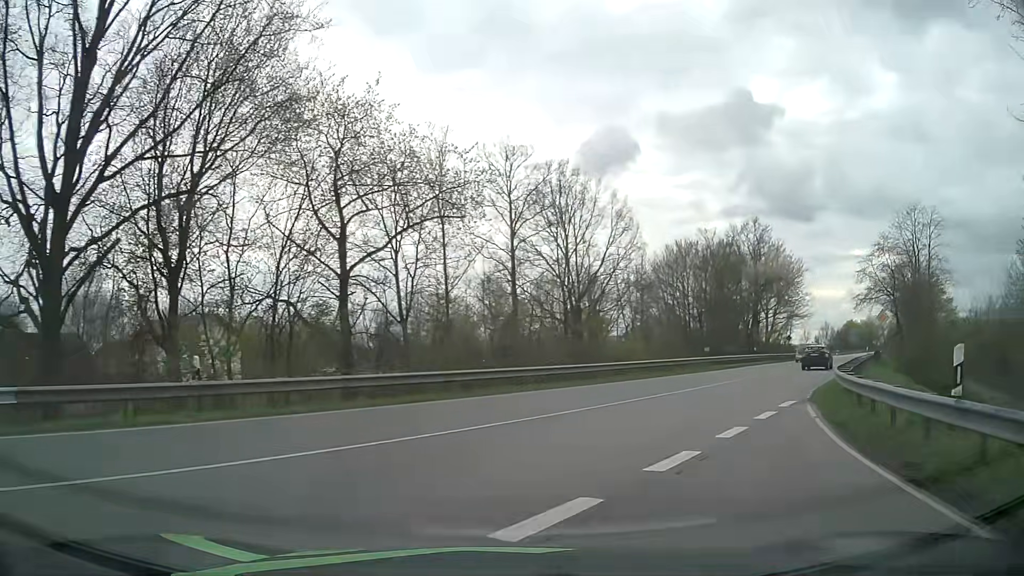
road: primary_link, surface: asphalt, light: Day
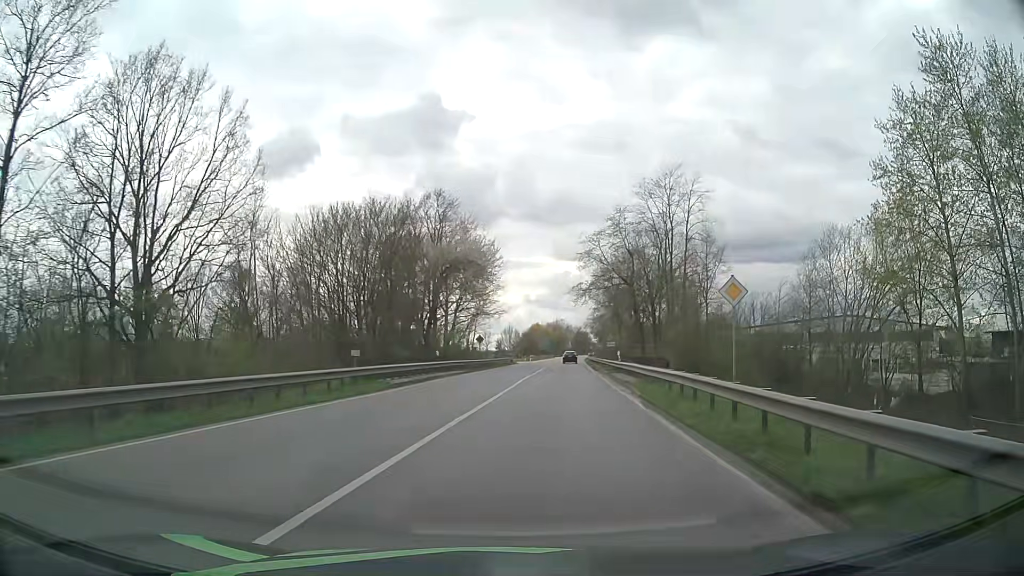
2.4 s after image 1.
(+6.1, +19.1) m; +29°
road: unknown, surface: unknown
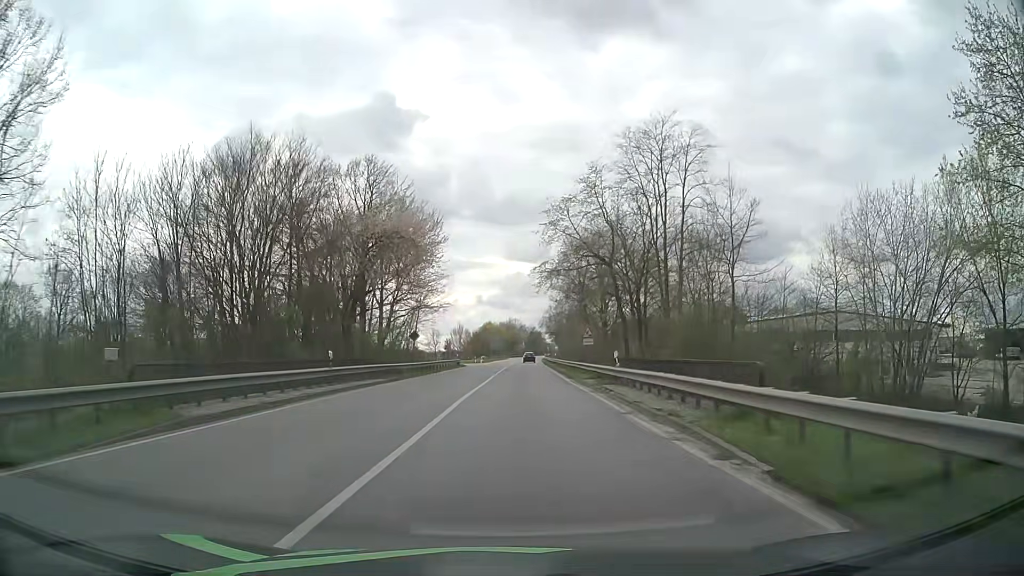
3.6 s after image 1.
(+0.6, +14.0) m; +4°
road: primary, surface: asphalt
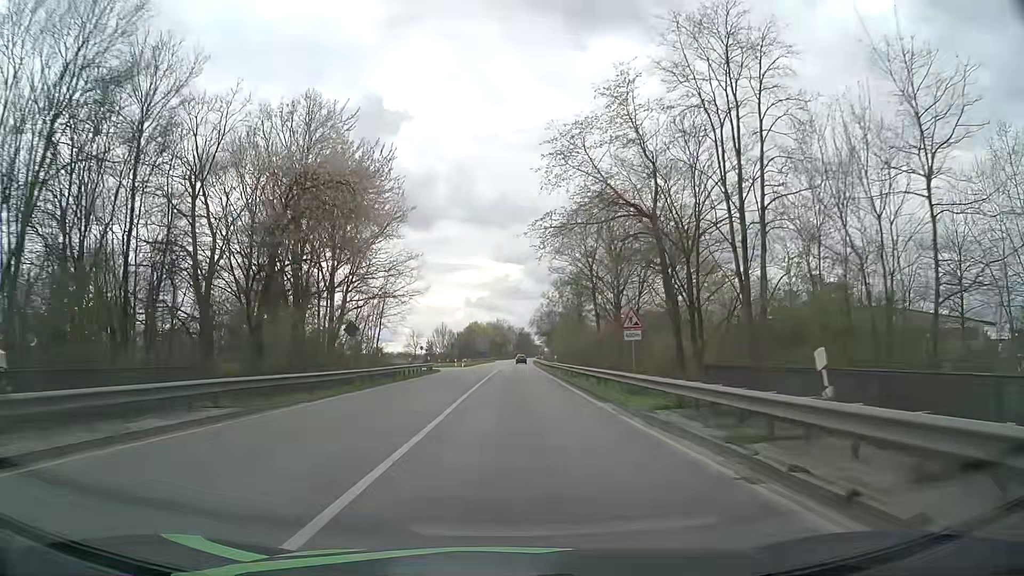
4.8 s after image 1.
(+0.1, +16.7) m; +1°
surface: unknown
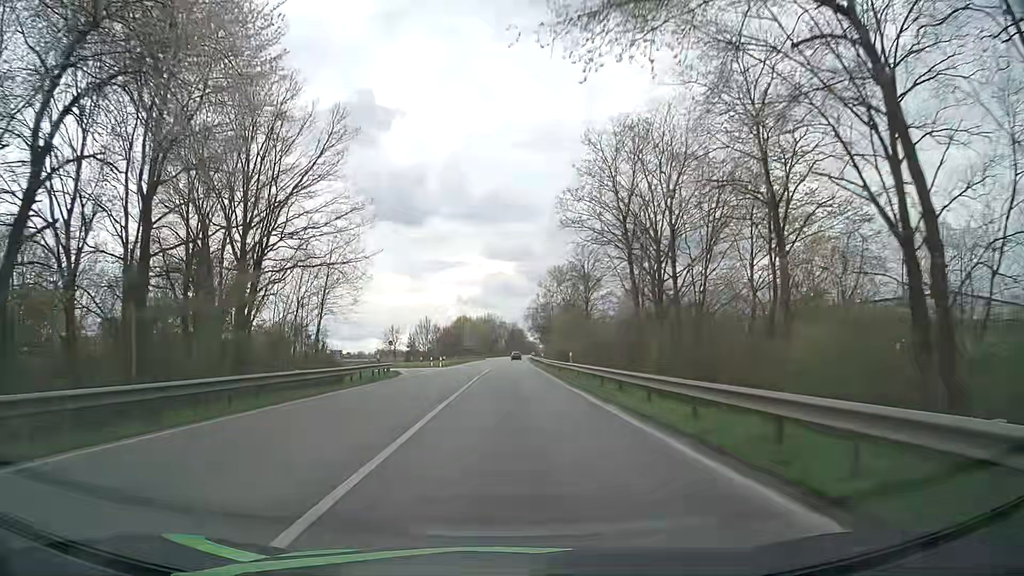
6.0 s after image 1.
(+0.1, +19.2) m; +1°
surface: asphalt
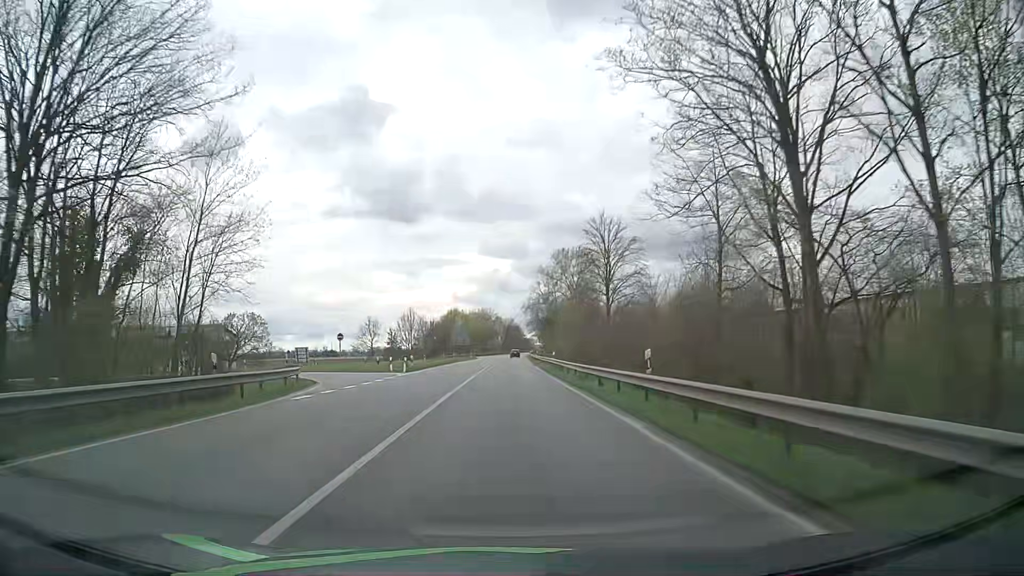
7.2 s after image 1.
(-0.1, +20.9) m; 0°
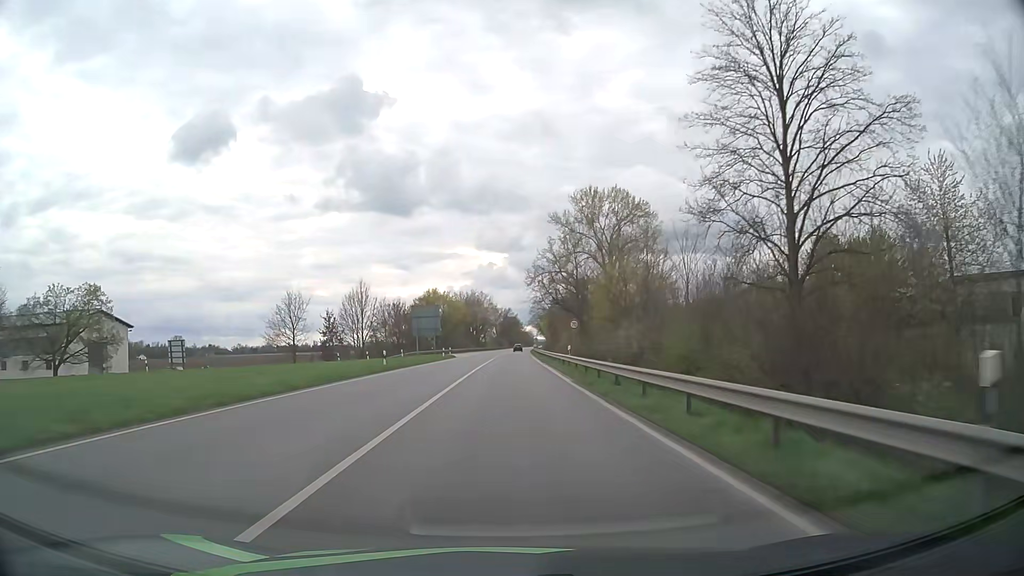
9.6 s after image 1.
(0.0, +44.3) m; 0°
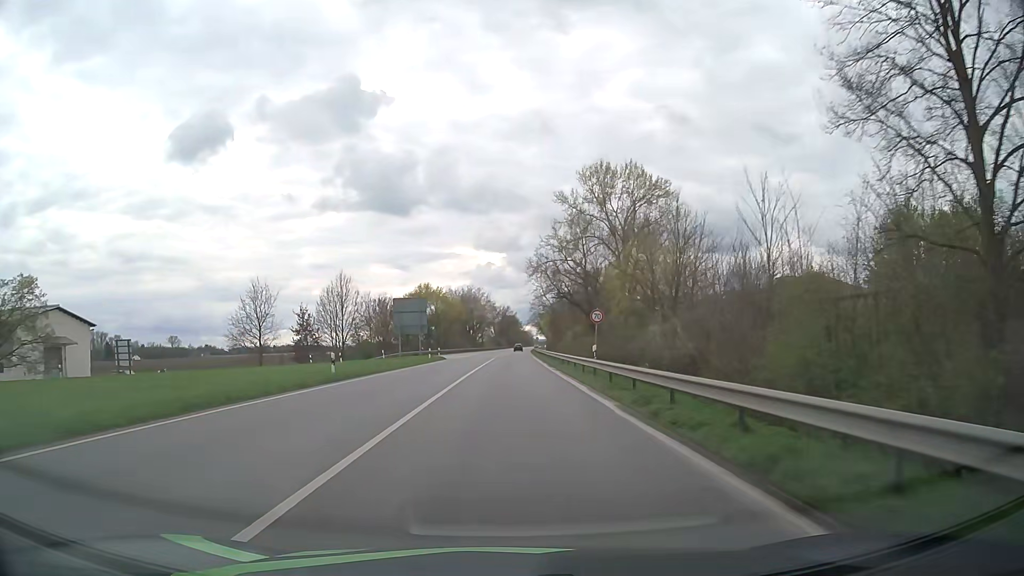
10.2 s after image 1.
(0.0, +10.8) m; 0°
(0, +10) (0, +20) (0, +30) (0, +40) (0, +50) (+1, +60) (+1, +70) (+1, +80) (+1, +90) (+1, +100) m
